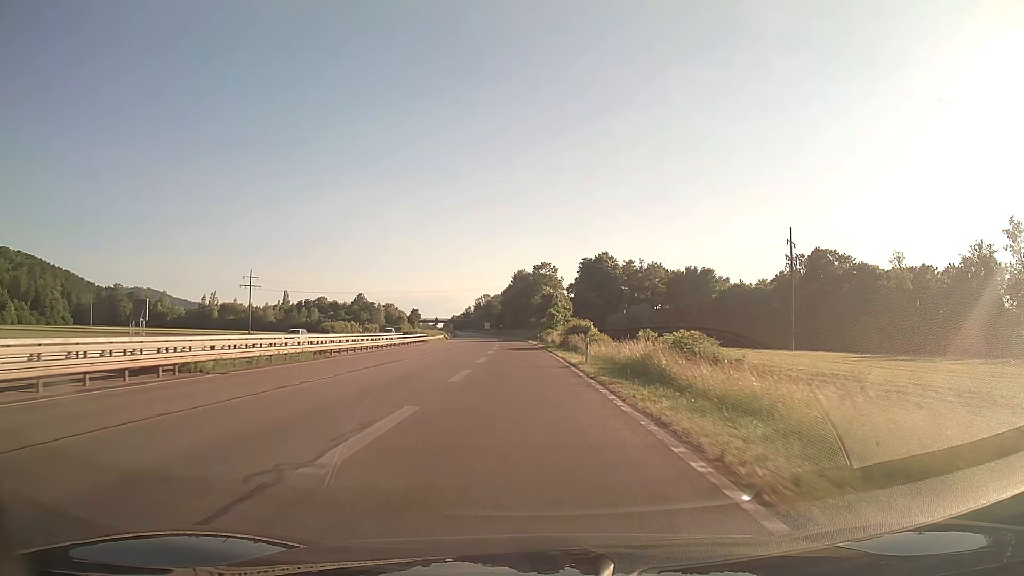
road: trunk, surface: asphalt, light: Day
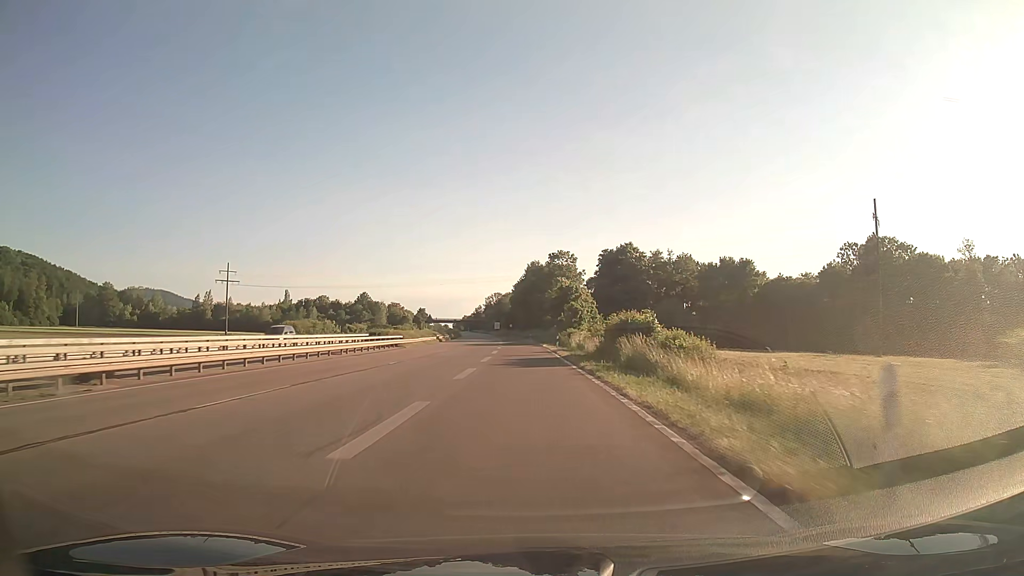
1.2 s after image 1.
(-0.2, +23.7) m; -1°
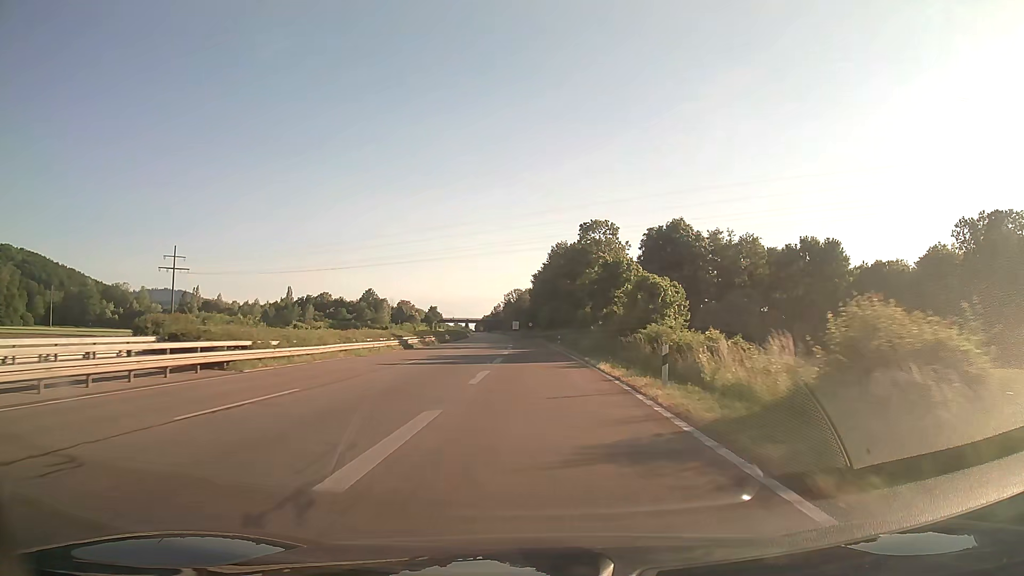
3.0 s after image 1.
(-0.6, +38.0) m; -2°
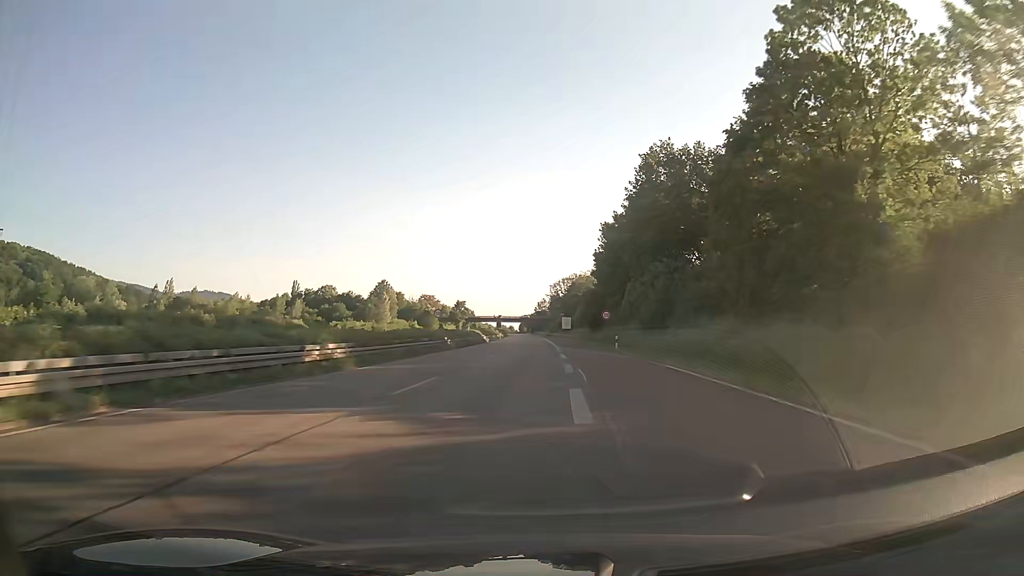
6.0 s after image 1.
(-2.5, +68.5) m; -4°
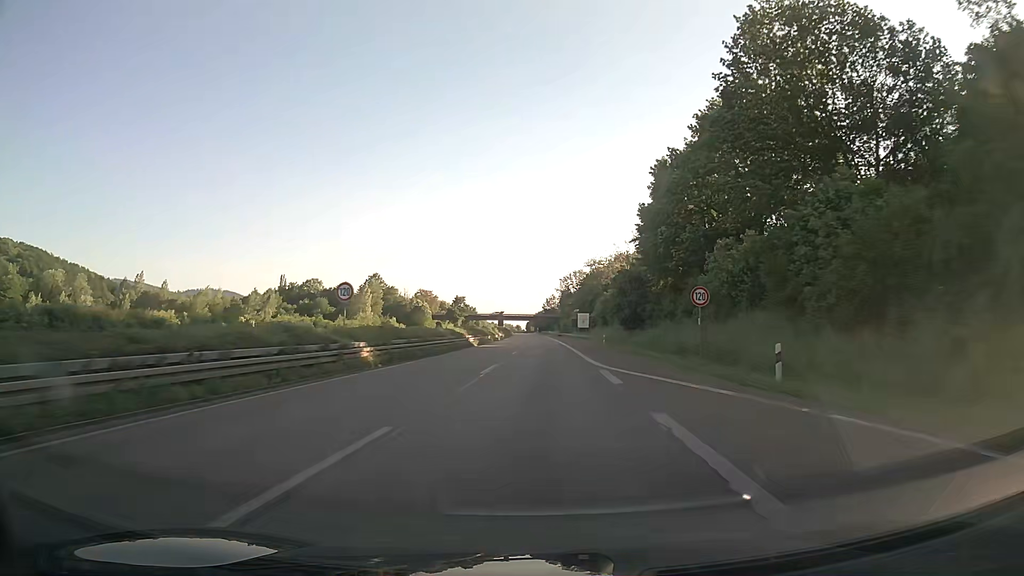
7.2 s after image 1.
(-0.3, +29.0) m; -1°
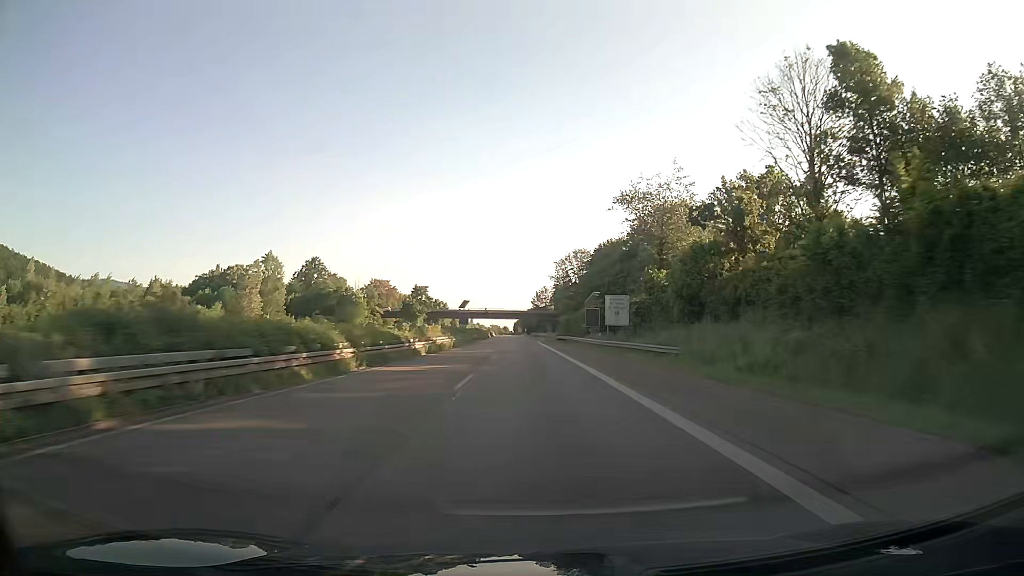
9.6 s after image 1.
(+0.7, +60.4) m; +1°
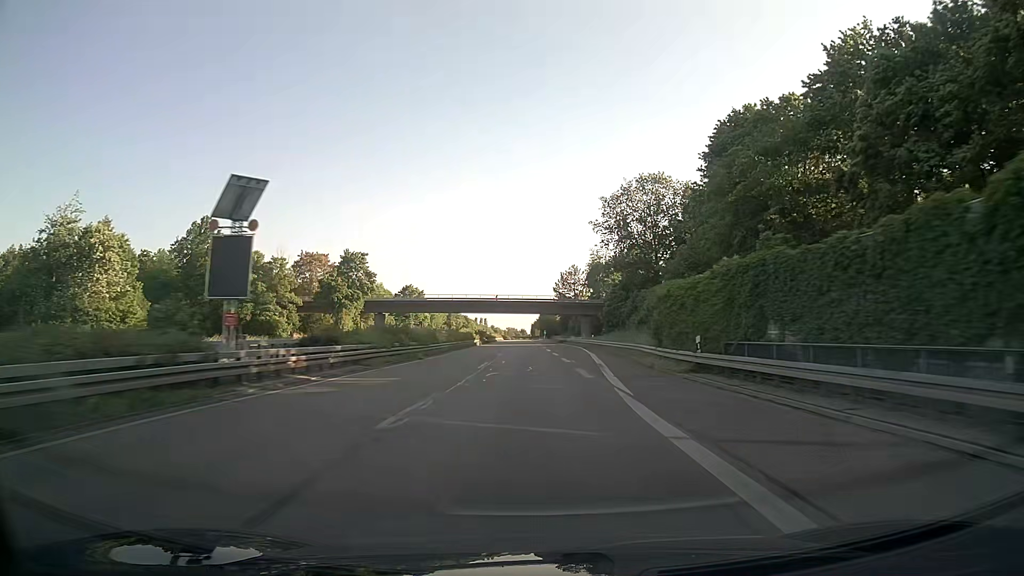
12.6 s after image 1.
(-0.7, +79.4) m; -2°
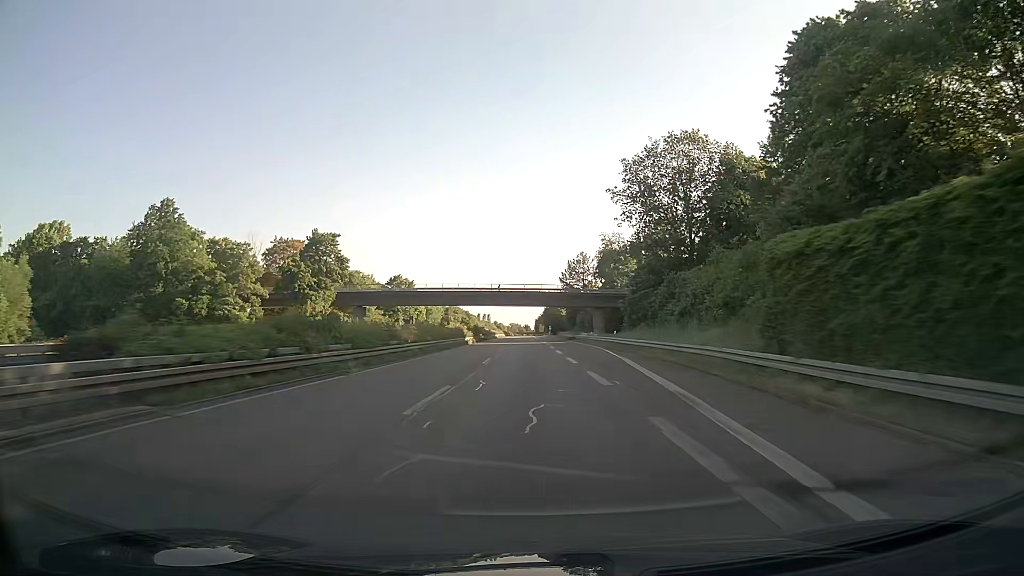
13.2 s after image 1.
(0.0, +16.3) m; 0°
(0, +10) (0, +20) (0, +30) (0, +40) (0, +50) (0, +60) (0, +70) (0, +80) (-1, +90) (-1, +100) m
